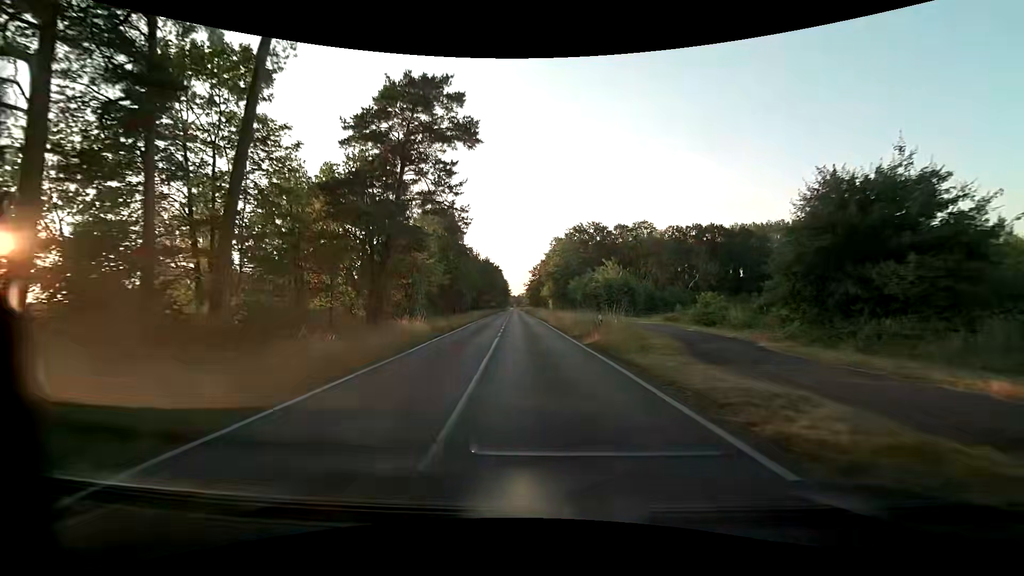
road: tertiary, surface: asphalt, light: Day
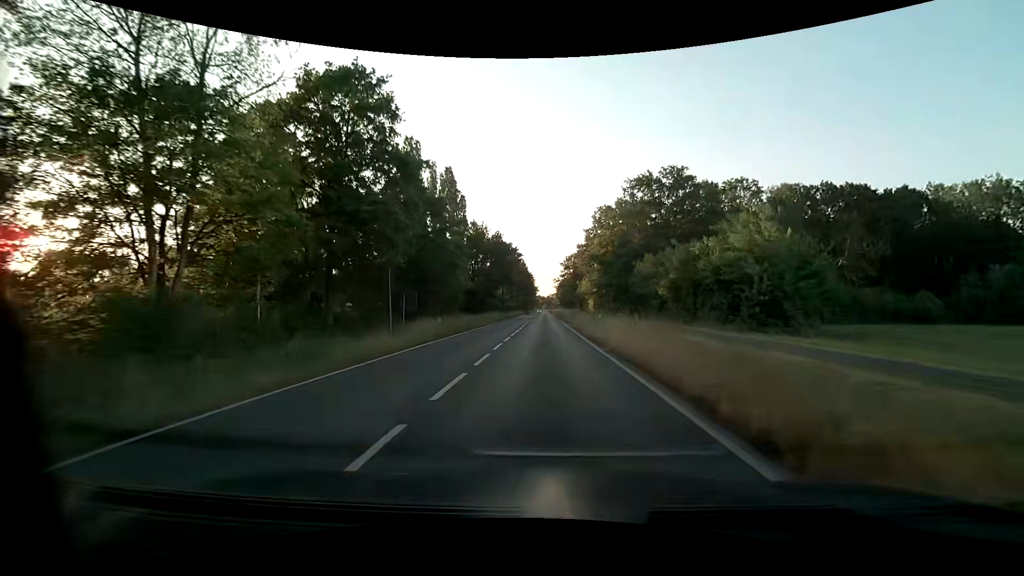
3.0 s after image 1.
(-1.6, +40.1) m; -3°
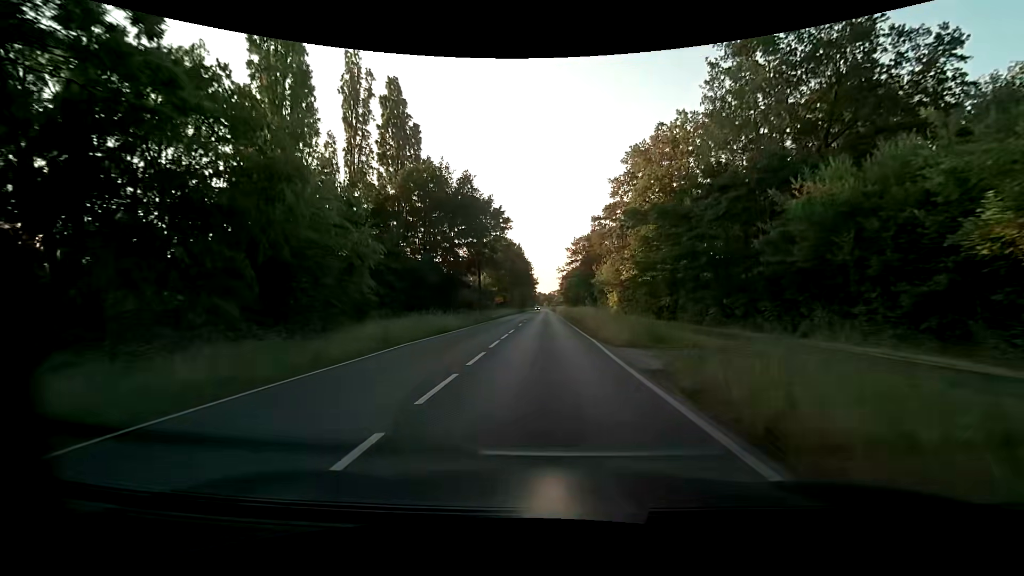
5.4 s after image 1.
(-0.2, +32.1) m; 0°
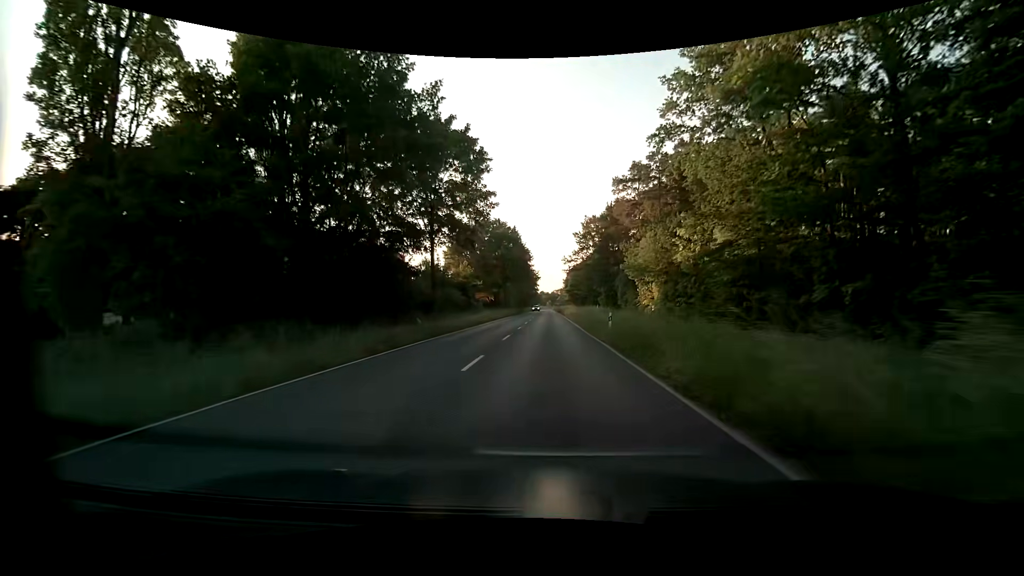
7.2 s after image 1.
(-0.1, +23.7) m; 0°
(0, +10) (0, +20) (0, +30) (0, +40) (0, +50) (0, +60) (0, +70) (0, +80) (0, +90) (0, +100) m
